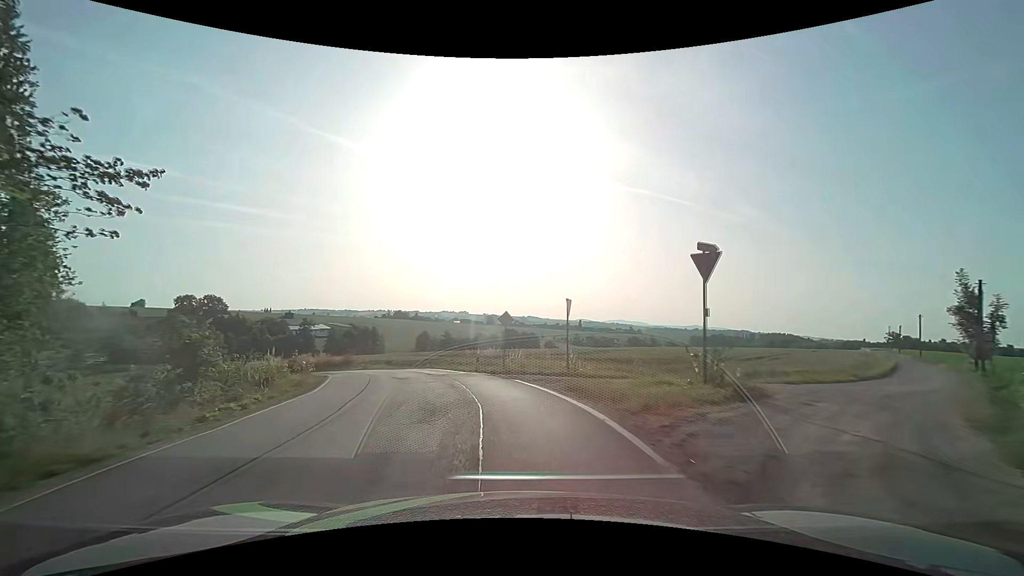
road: secondary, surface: asphalt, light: Day
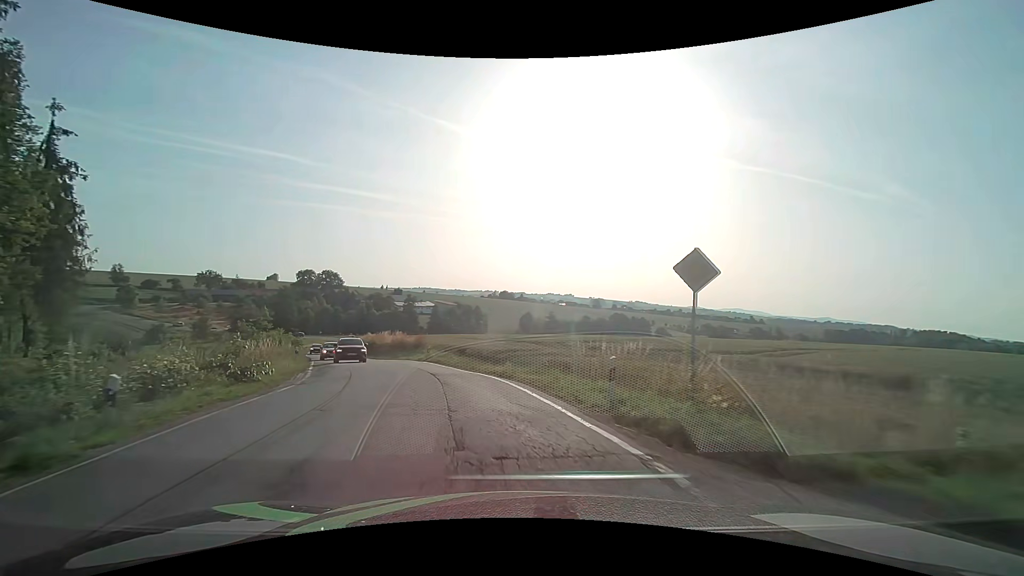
(-1.3, +15.7) m; -11°
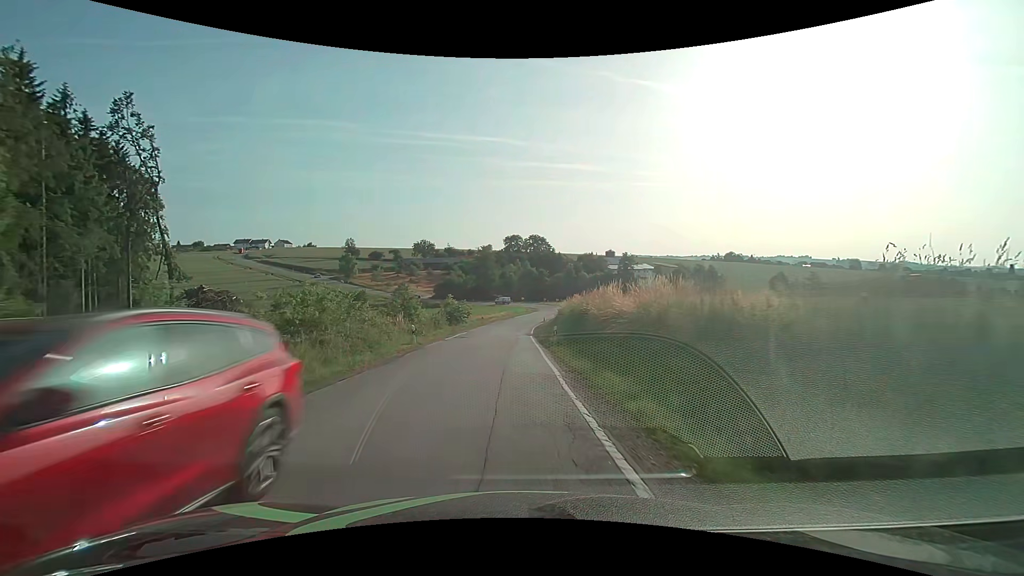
(-10.1, +37.7) m; -24°
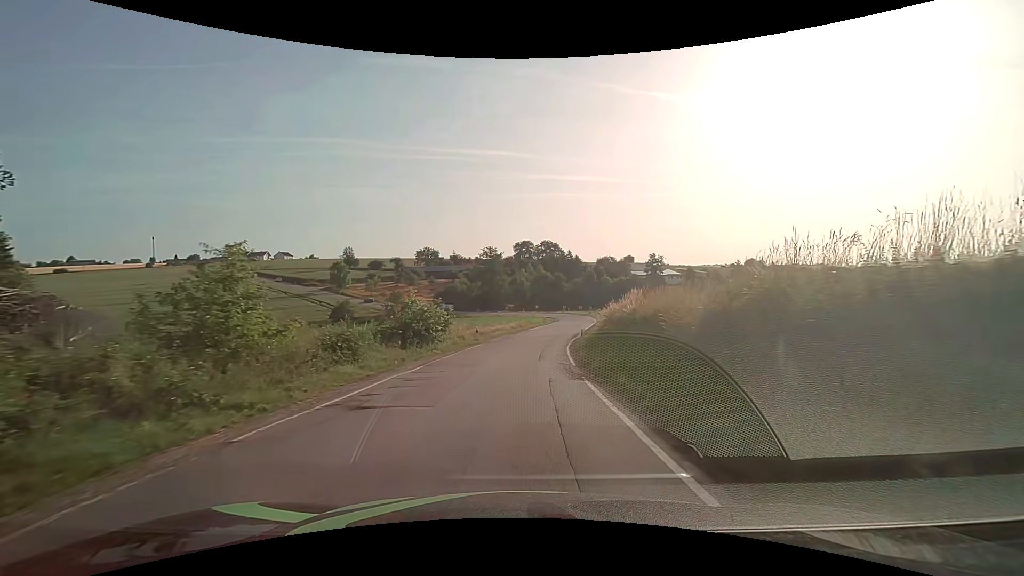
(-0.8, +23.2) m; -2°
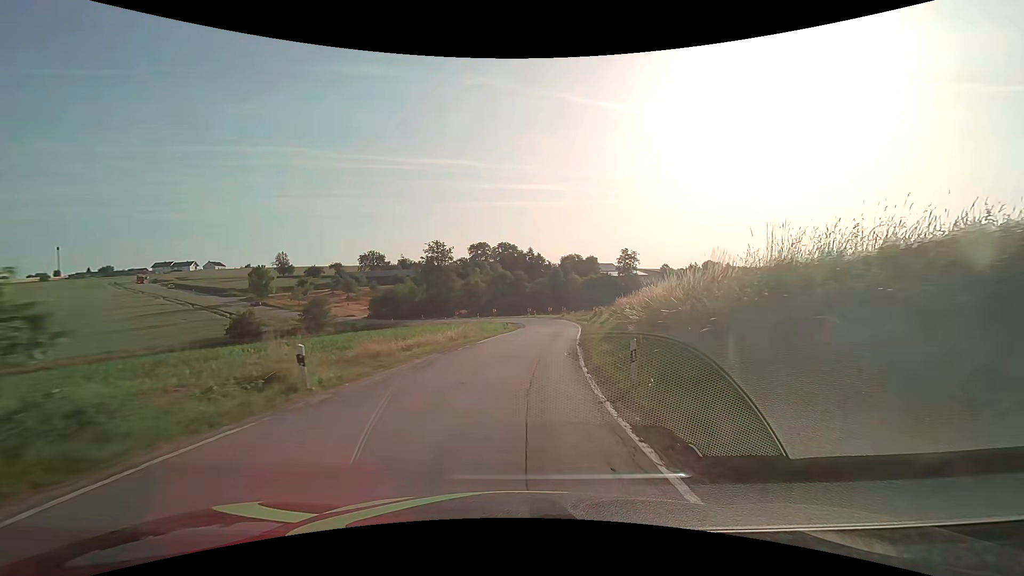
(+0.9, +22.8) m; +5°
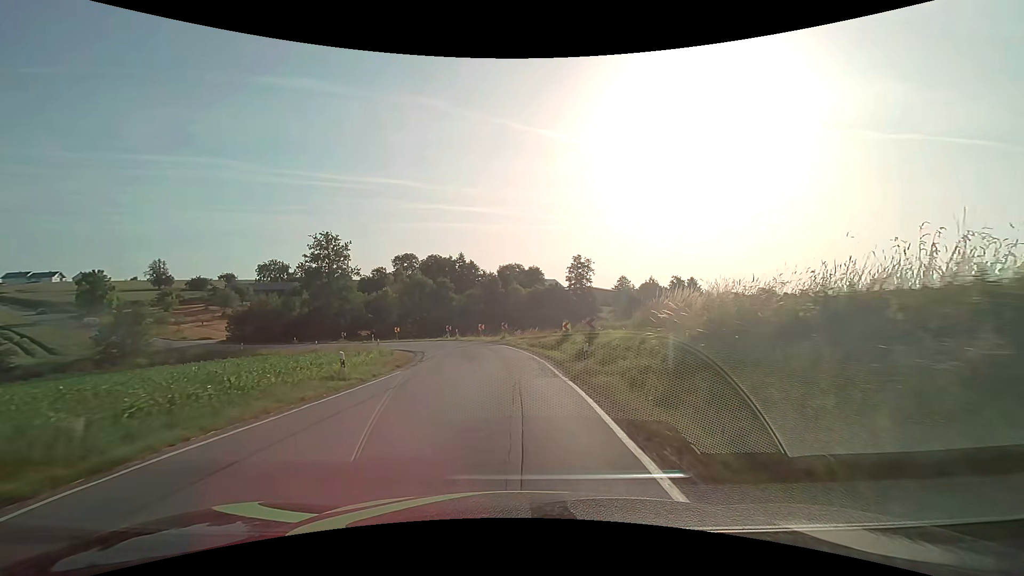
(+2.0, +30.2) m; +7°
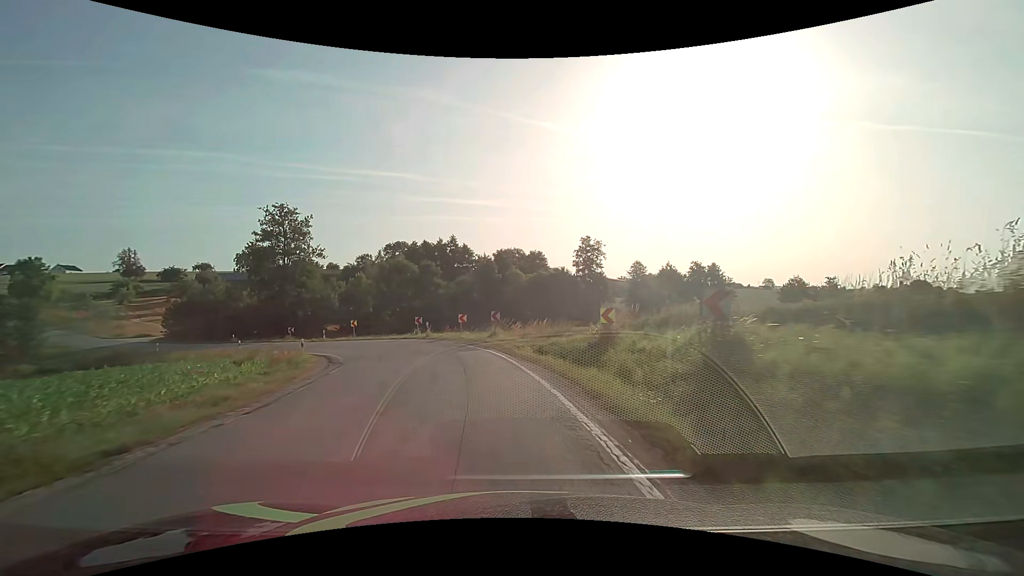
(+0.2, +15.3) m; +1°
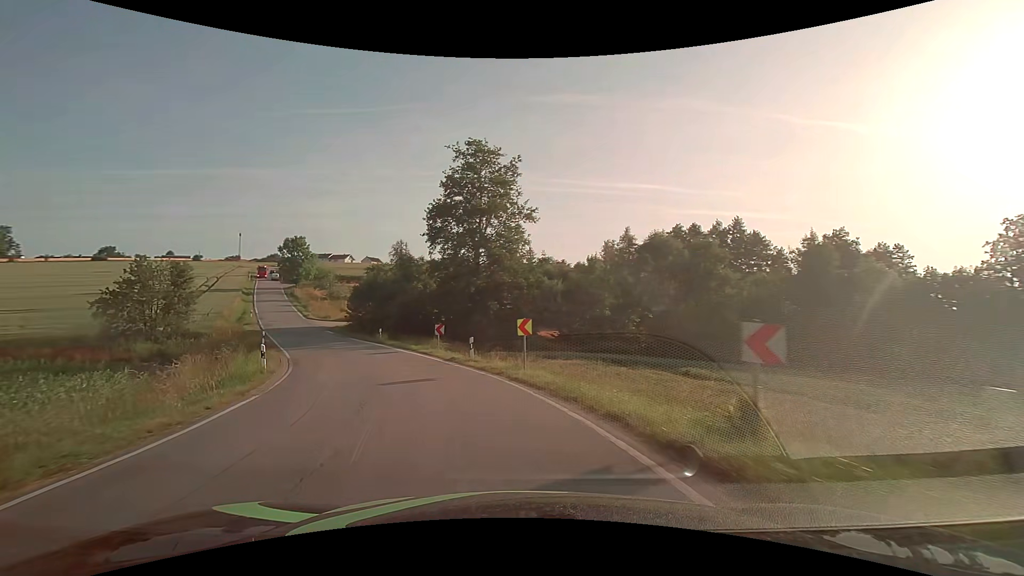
(-6.3, +29.2) m; -29°
(-1, +10) (-4, +20) (-8, +29) (-13, +37) (-18, +46) (-23, +55) (-27, +63) (-32, +72) (-37, +81) (-42, +90) m
